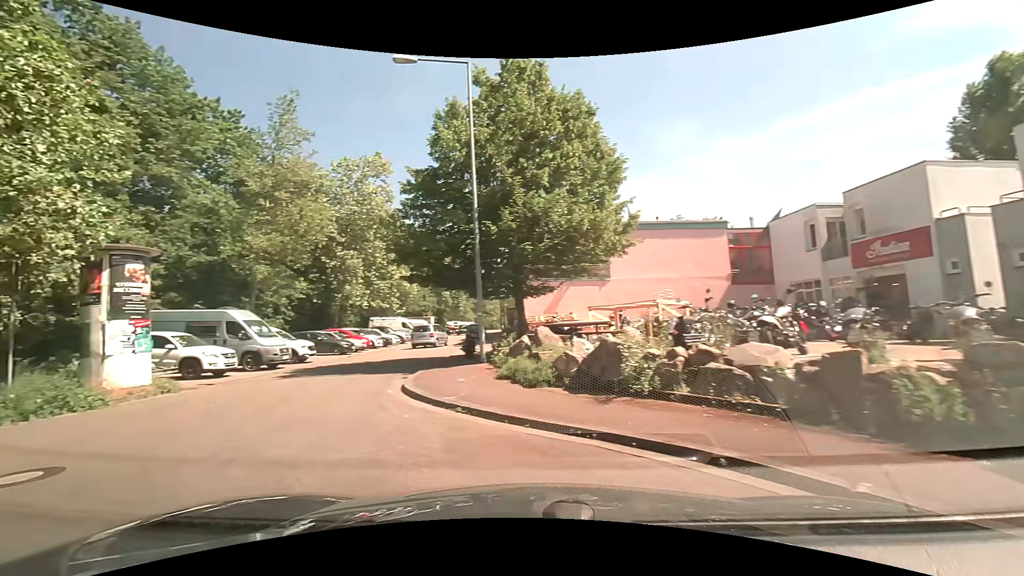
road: residential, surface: asphalt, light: Day
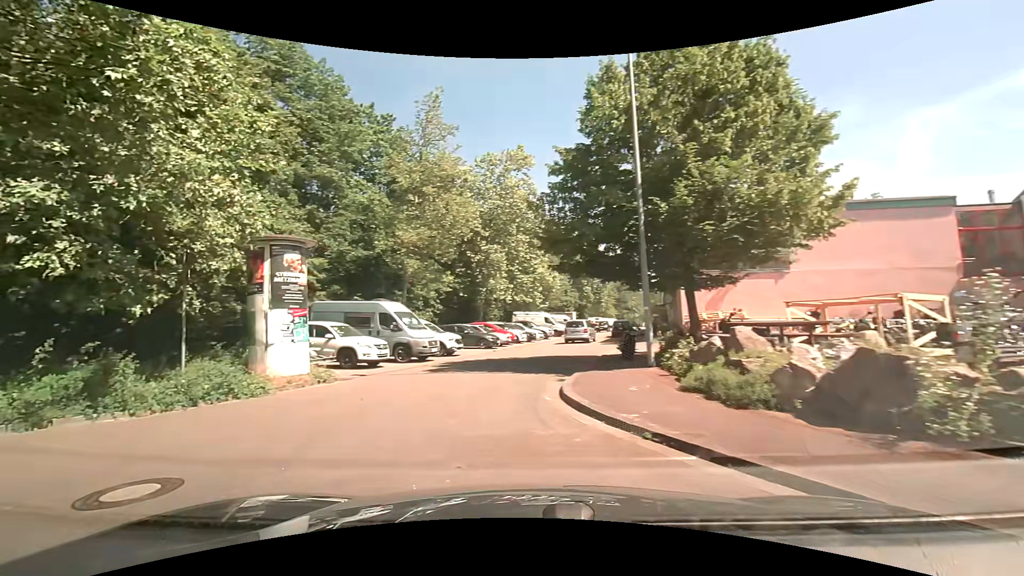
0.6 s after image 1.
(-0.2, +2.0) m; -14°
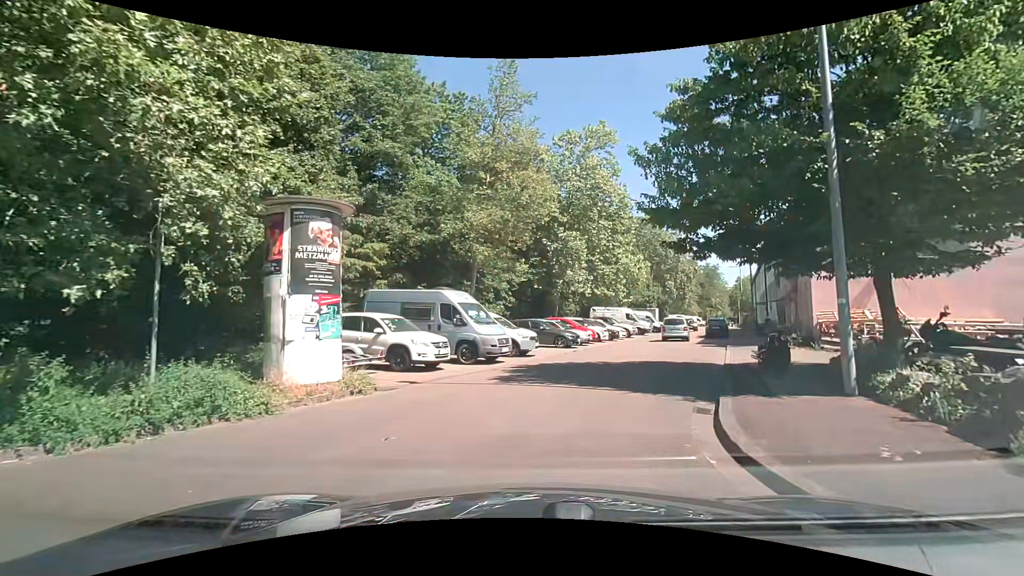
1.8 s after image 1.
(-0.4, +3.8) m; -7°
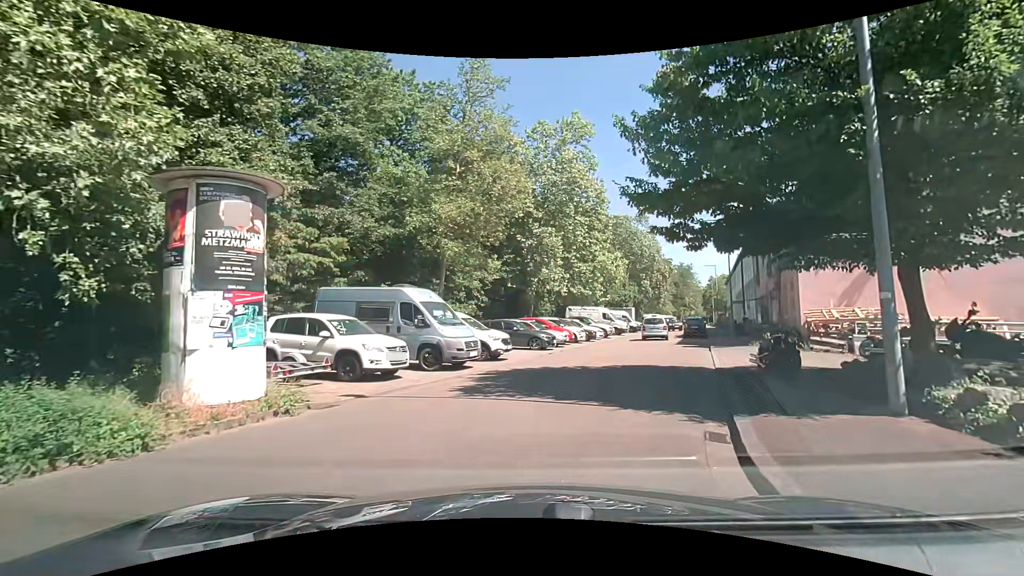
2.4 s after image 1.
(0.0, +1.7) m; +3°
